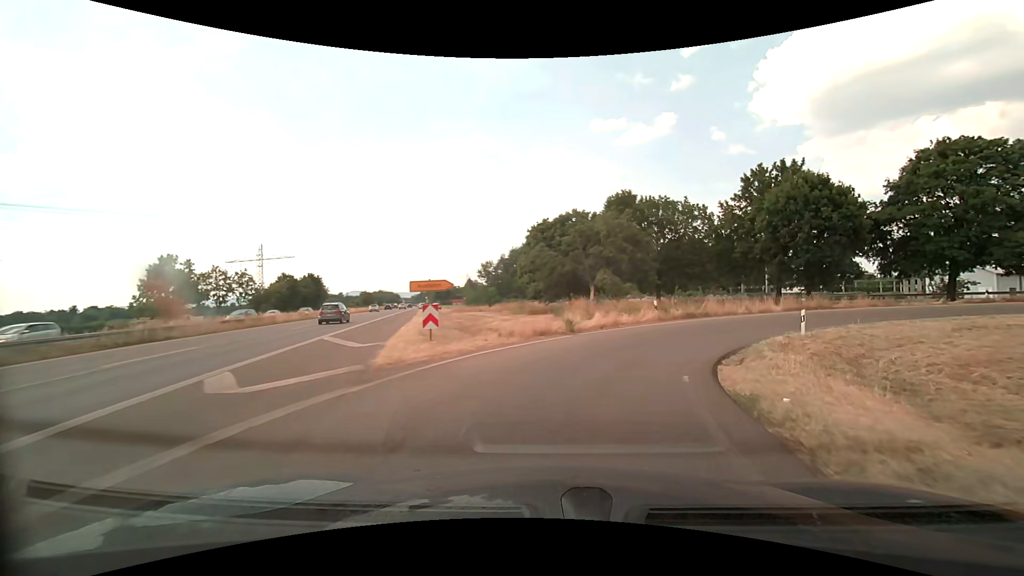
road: trunk_link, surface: asphalt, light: Day
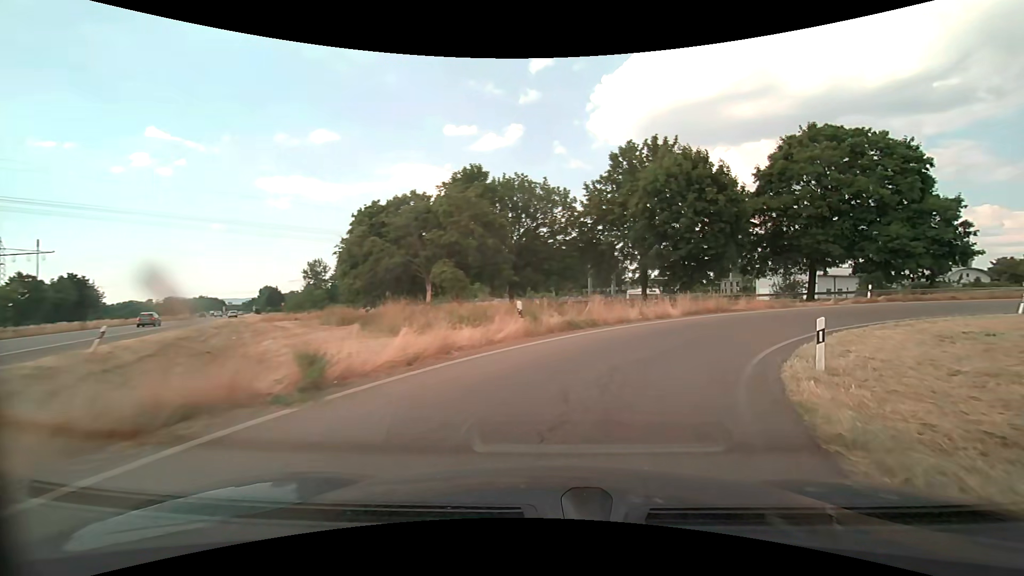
(+1.5, +11.7) m; +17°
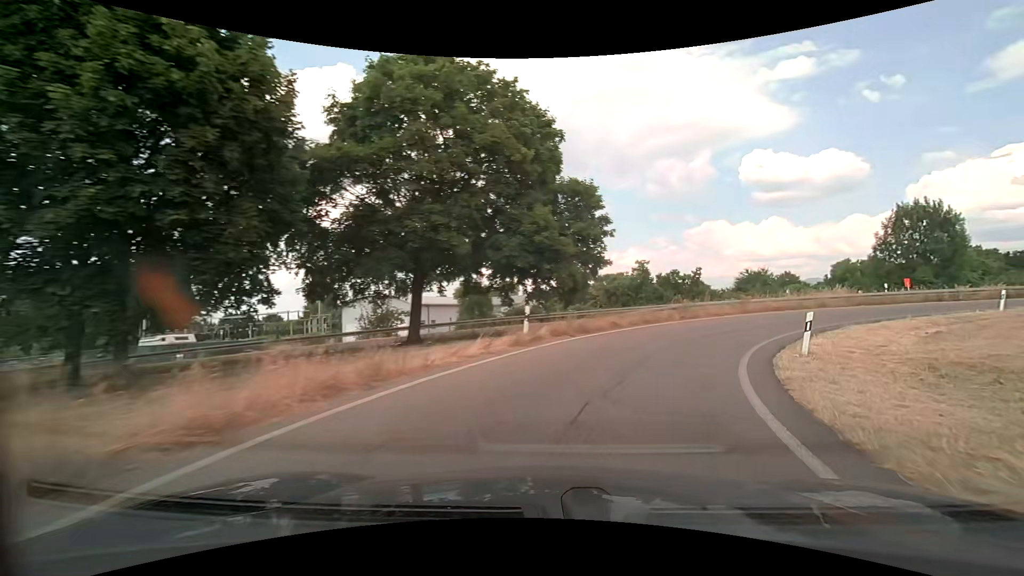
(+8.2, +20.7) m; +44°
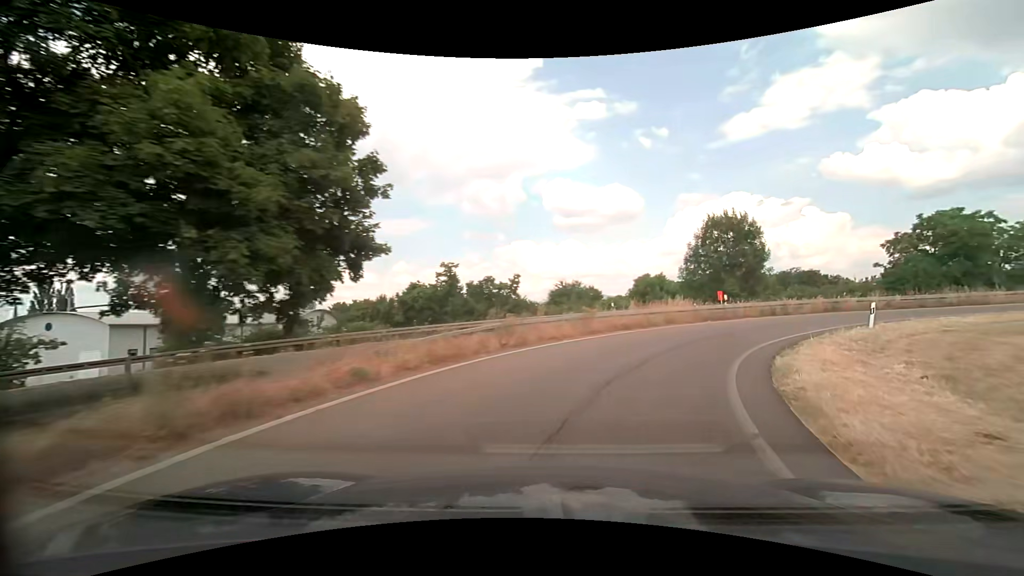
(+2.1, +11.3) m; +21°
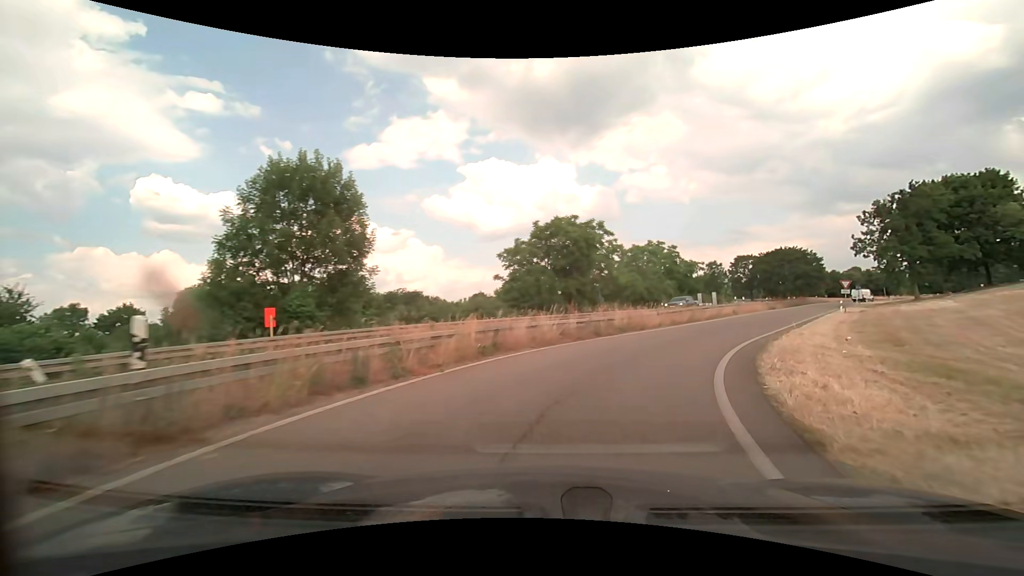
(+8.6, +21.6) m; +42°
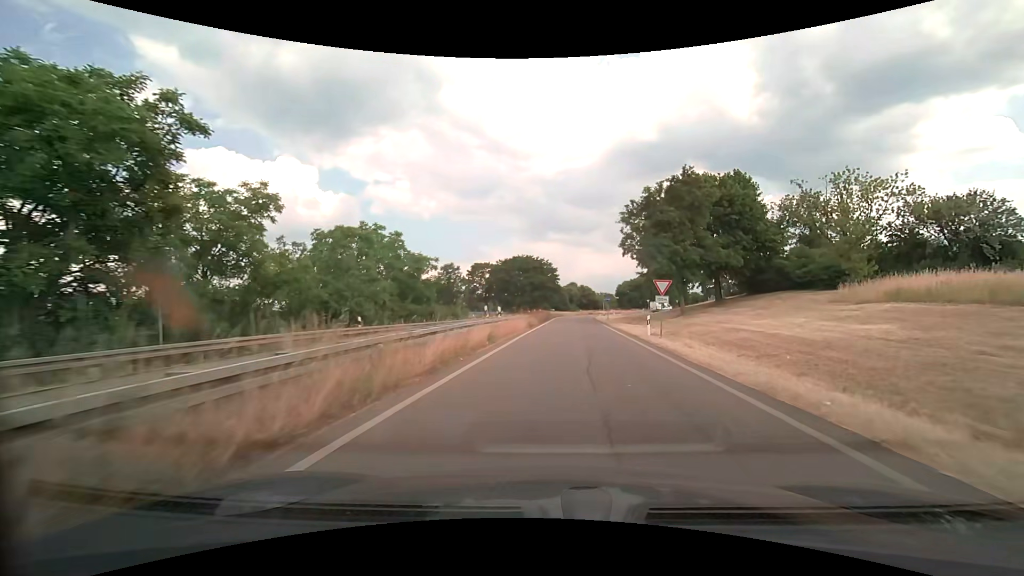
(+7.3, +24.8) m; +29°
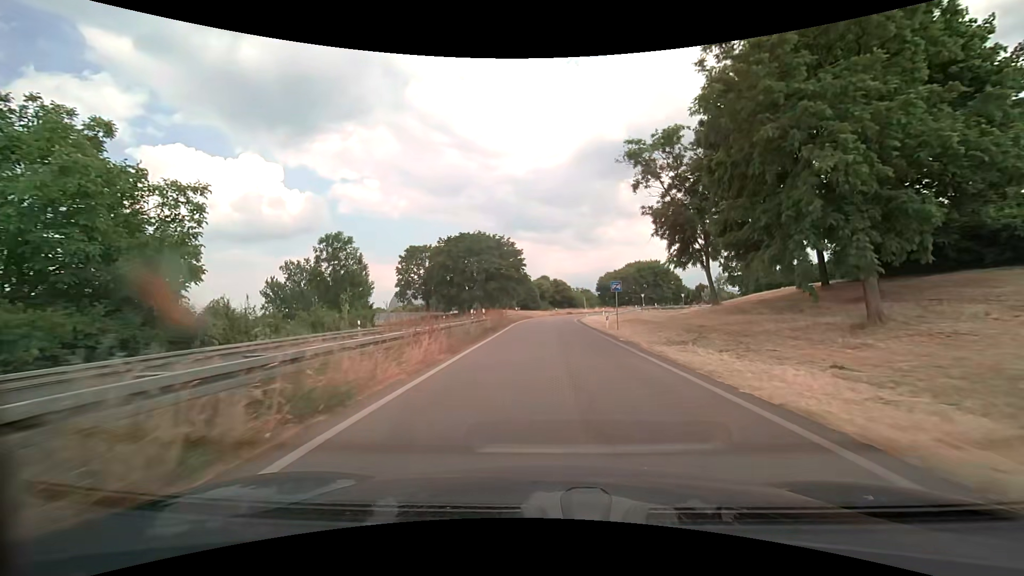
(+1.5, +30.1) m; +3°
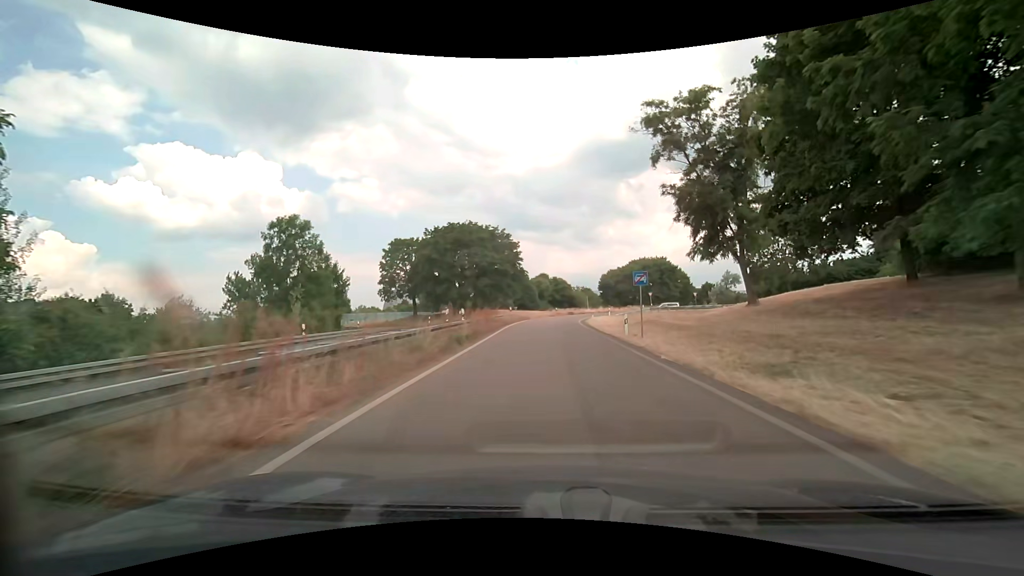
(0.0, +7.6) m; 0°
(0, +10) (0, +20) (0, +30) (0, +40) (+1, +50) (+3, +60) (+7, +69) (+13, +77) (+21, +83) (+30, +87) m
